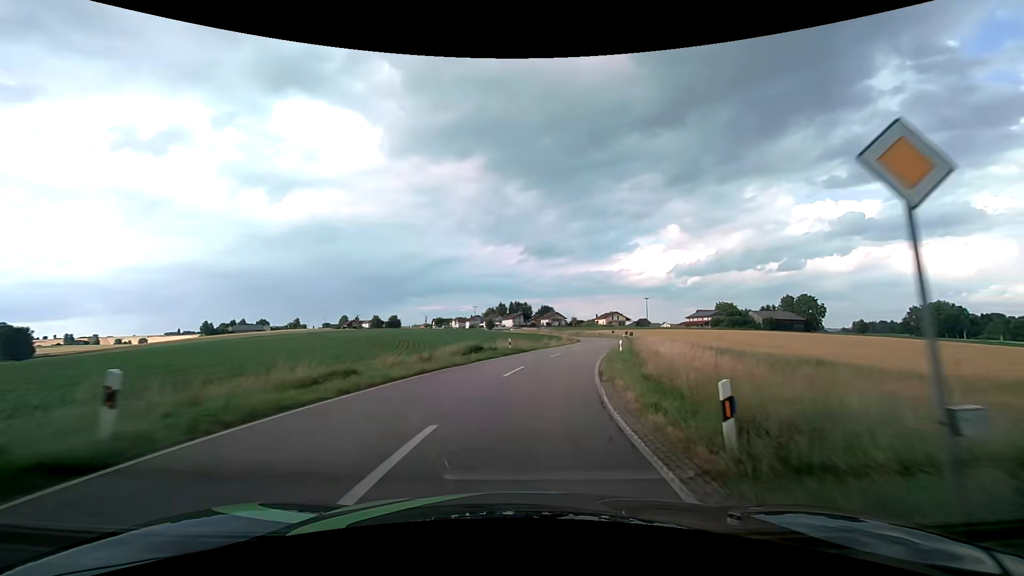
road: tertiary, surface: asphalt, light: Day
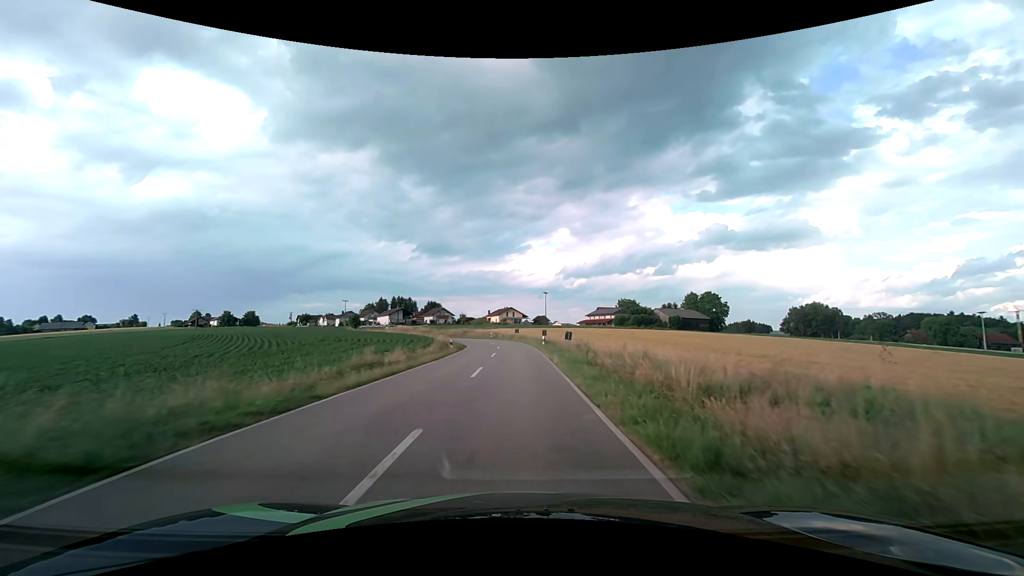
(+4.7, +35.1) m; +13°
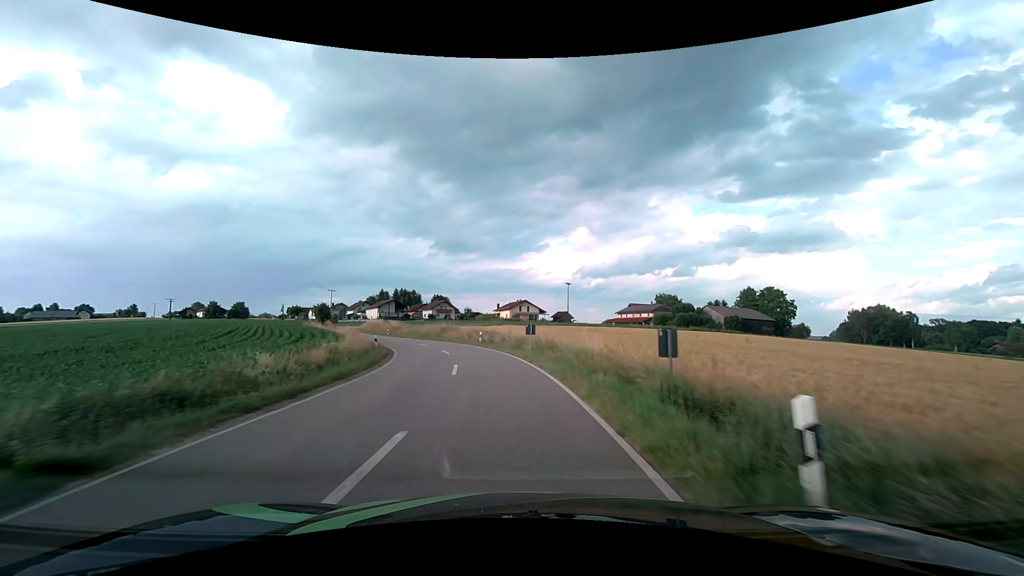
(+0.1, +36.3) m; -2°
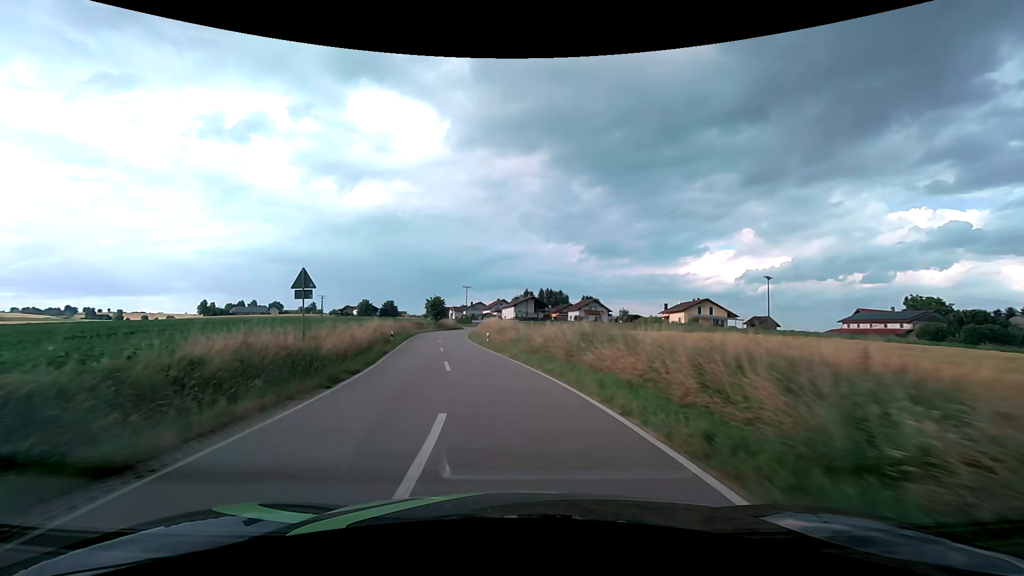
(-4.2, +33.9) m; -17°
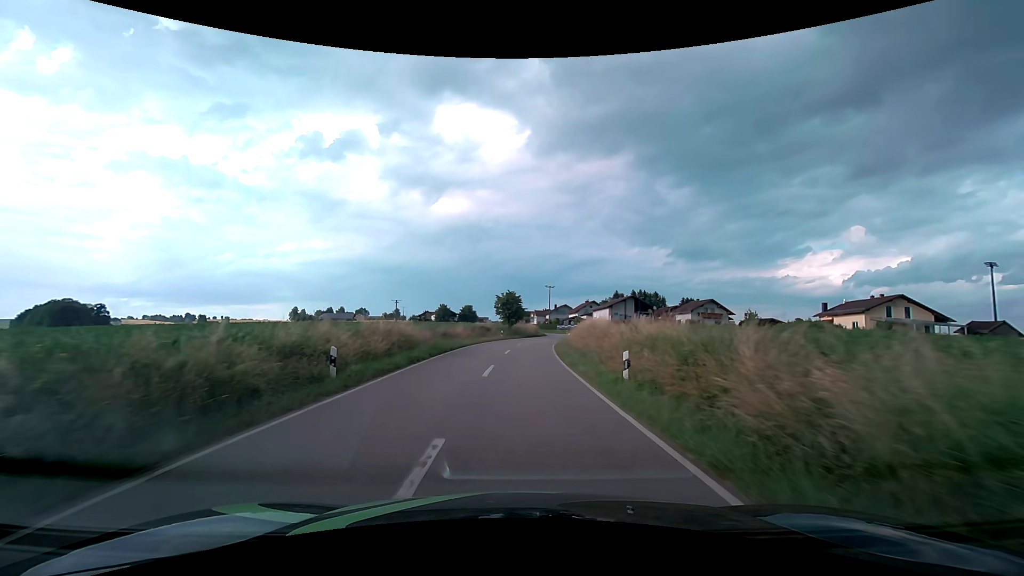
(-2.7, +25.4) m; -10°
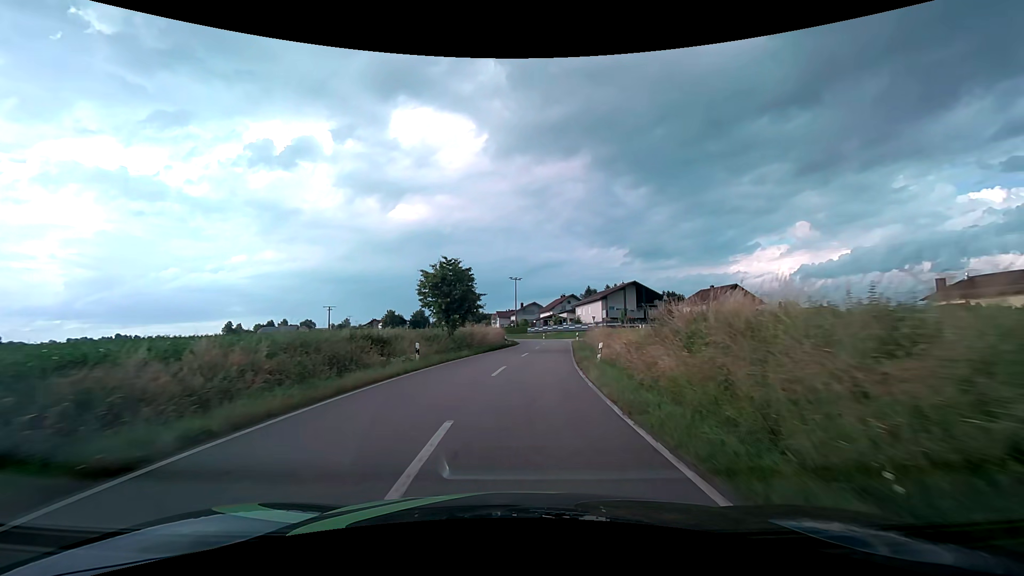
(+0.5, +34.4) m; +4°
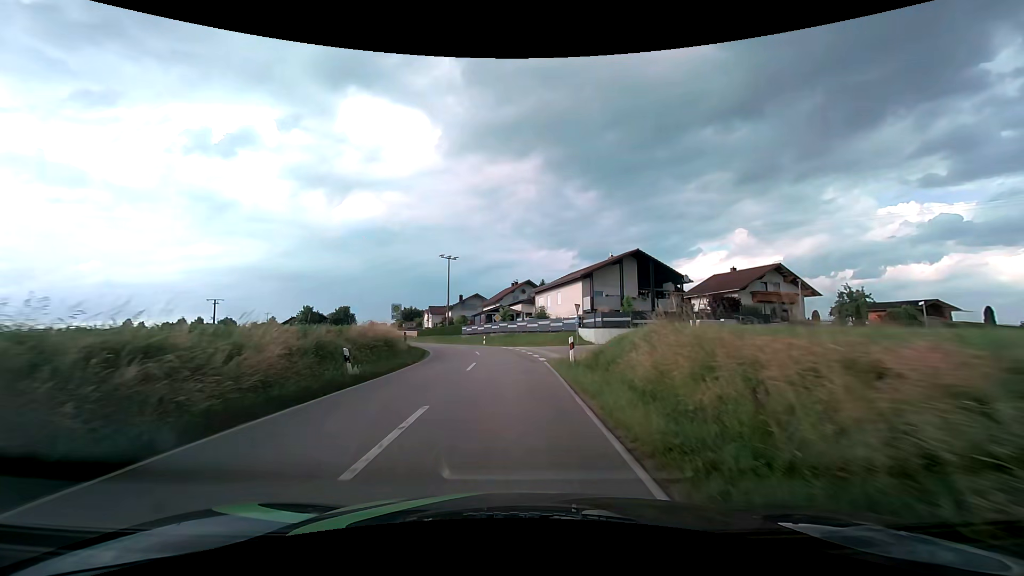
(+2.4, +33.9) m; +6°
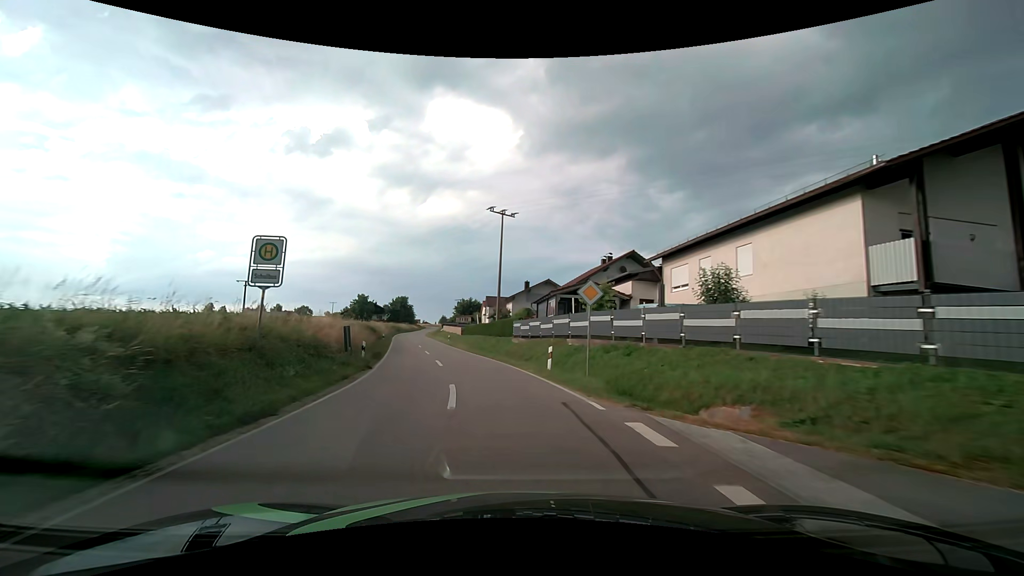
(-1.4, +31.8) m; -8°
(0, +10) (-2, +20) (-4, +30) (-6, +39) (-8, +49) (-11, +59) (-13, +69) (-15, +78) (-18, +88) (-20, +98) m
